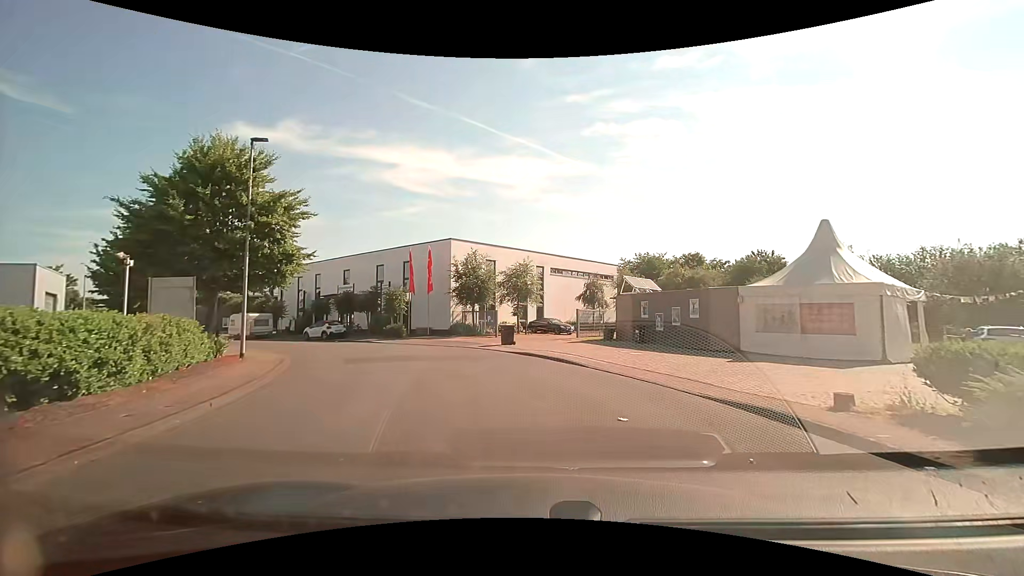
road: unclassified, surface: asphalt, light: Day
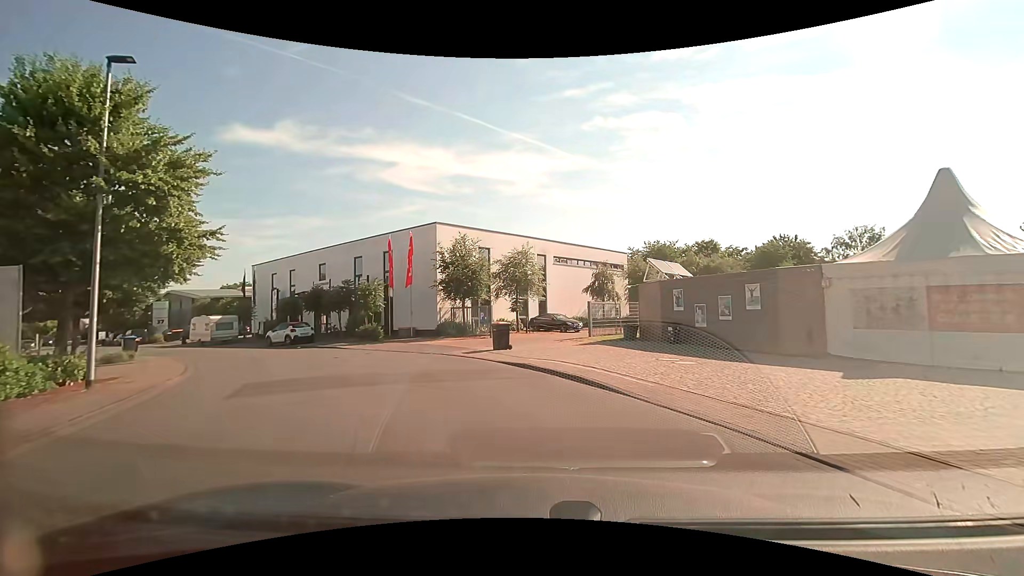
(0.0, +6.1) m; 0°
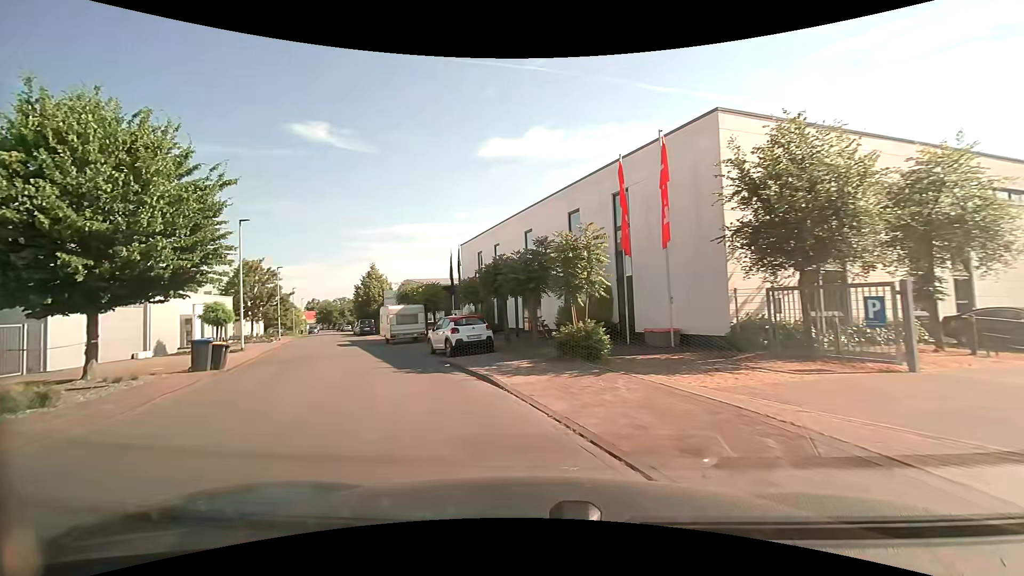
(-3.7, +16.9) m; -28°
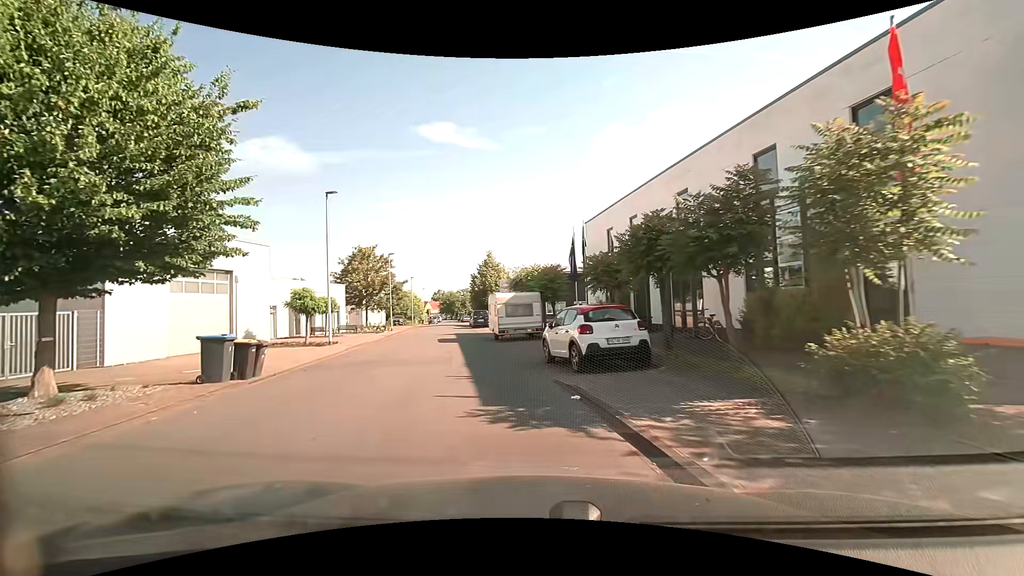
(-0.9, +7.1) m; -14°
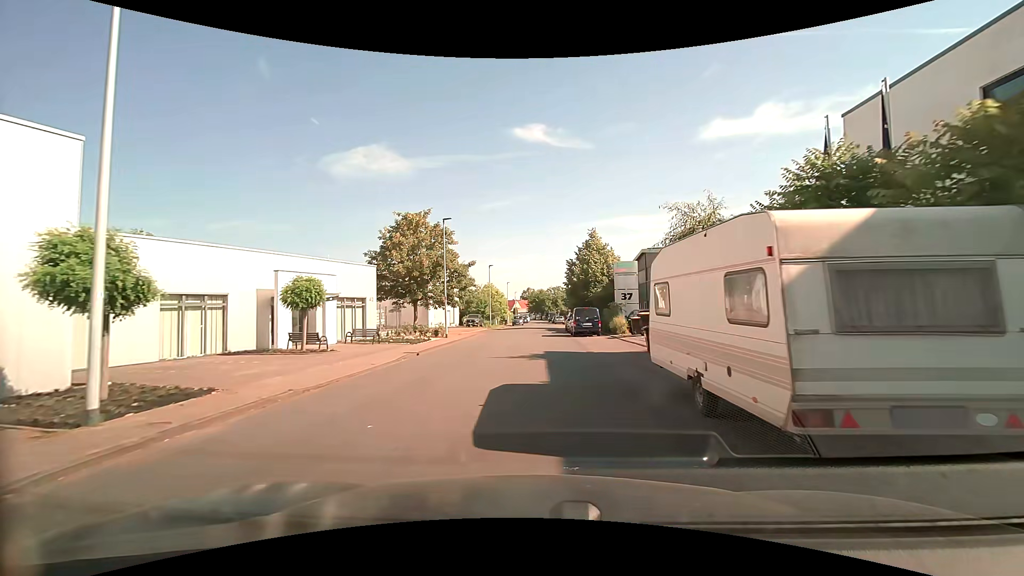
(-2.8, +19.3) m; -10°
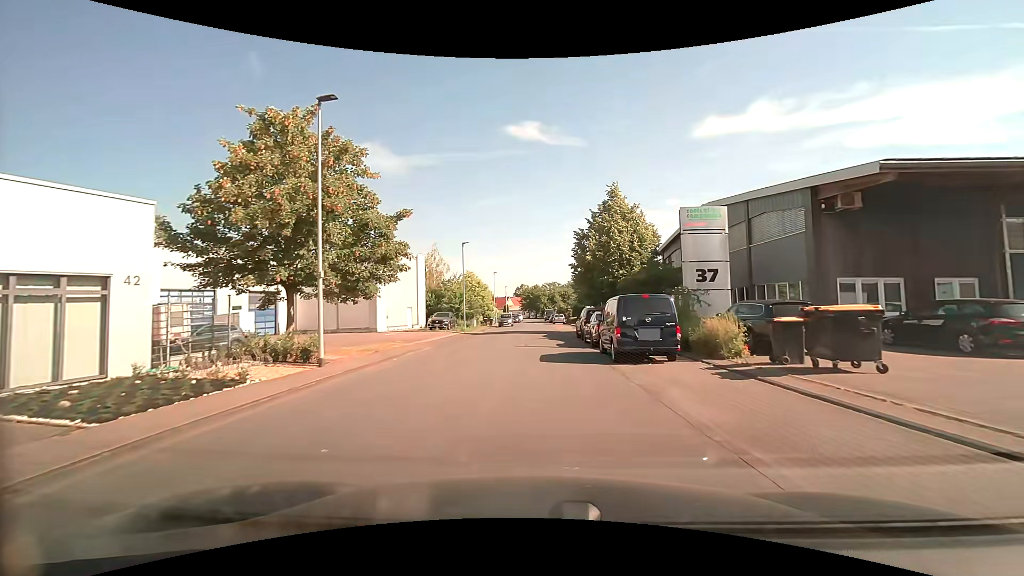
(-0.1, +18.5) m; 0°
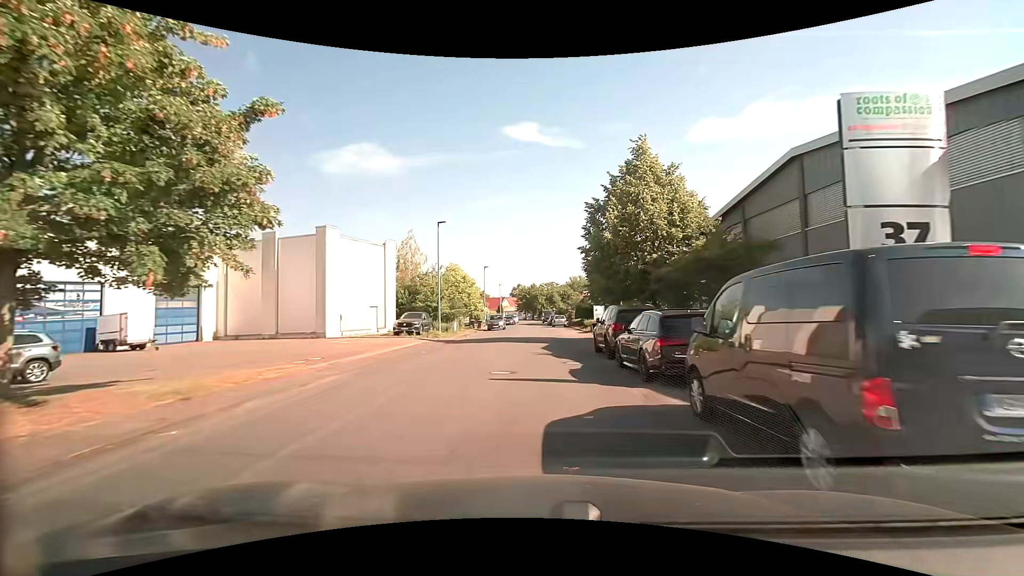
(0.0, +10.2) m; 0°
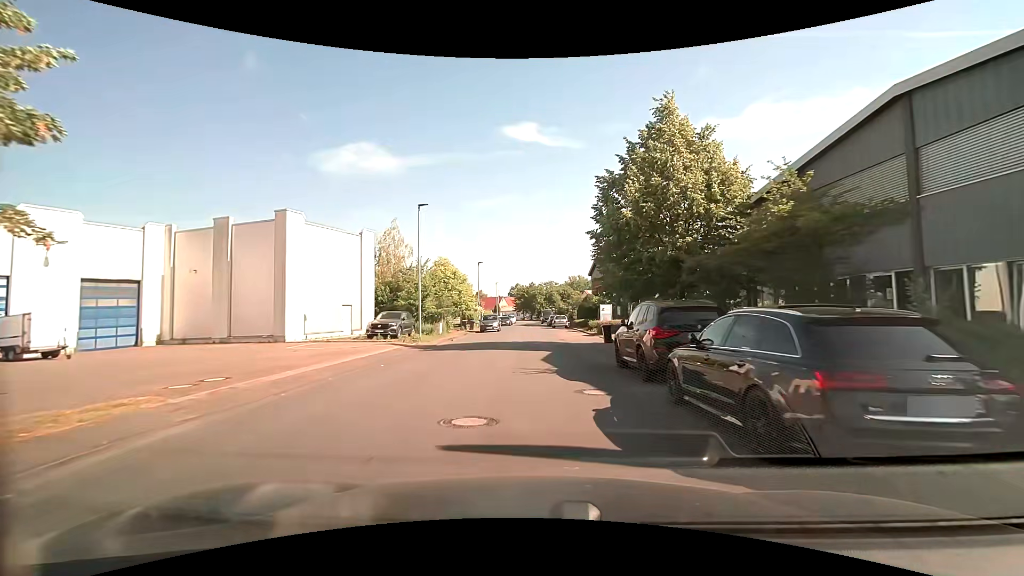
(0.0, +5.3) m; 0°
(0, +10) (0, +20) (0, +30) (0, +40) (0, +50) (0, +60) (0, +70) (0, +80) (0, +90) (0, +100) m
